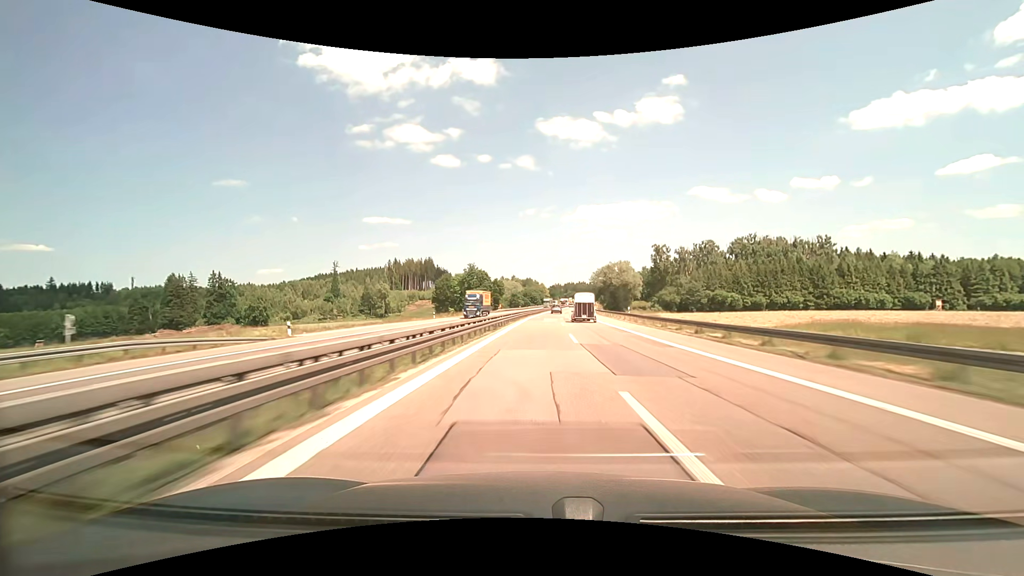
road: motorway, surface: asphalt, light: Day
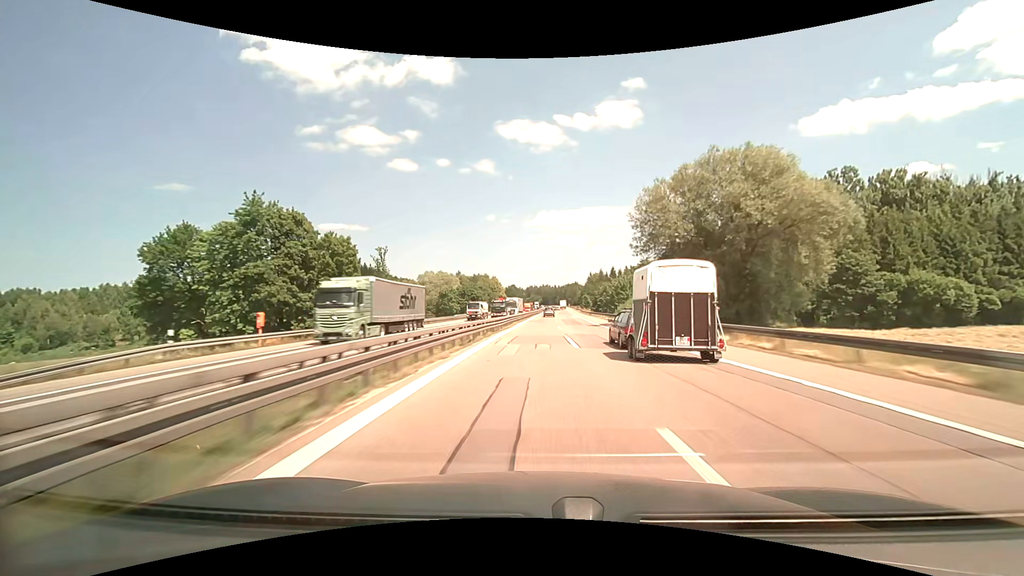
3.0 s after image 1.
(+4.3, +109.4) m; +4°
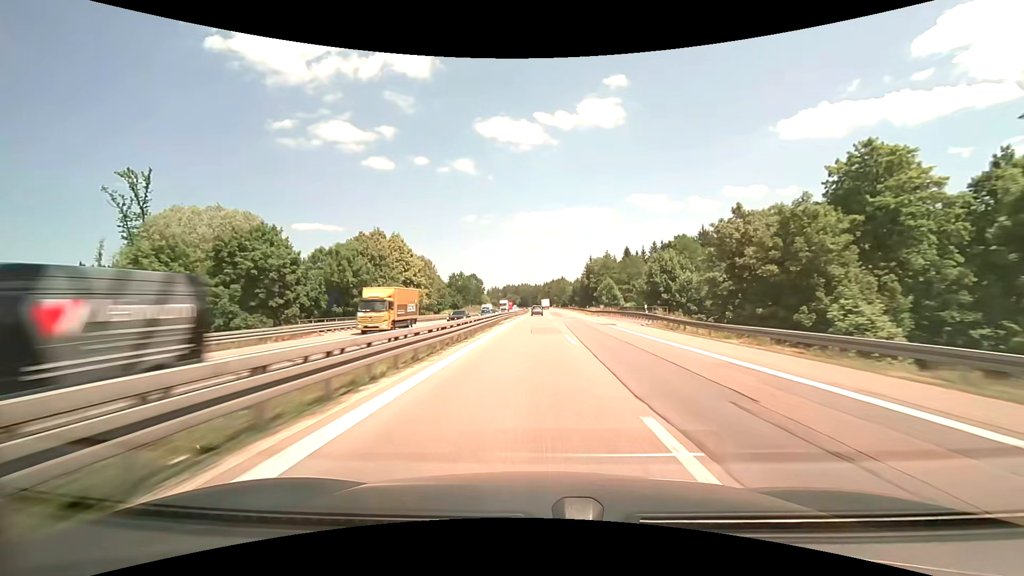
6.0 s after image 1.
(+5.2, +107.1) m; +4°
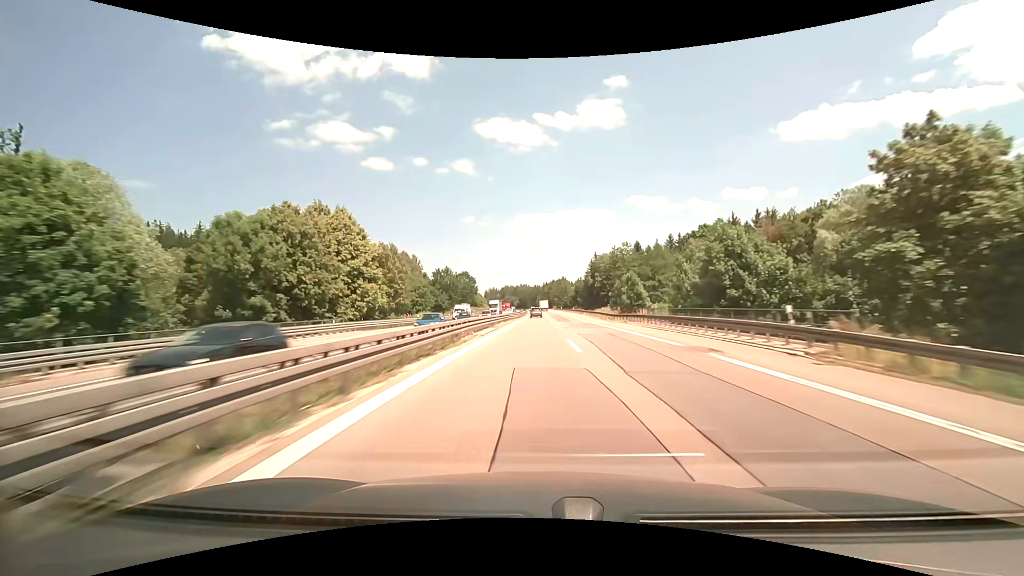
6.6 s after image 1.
(0.0, +21.0) m; 0°
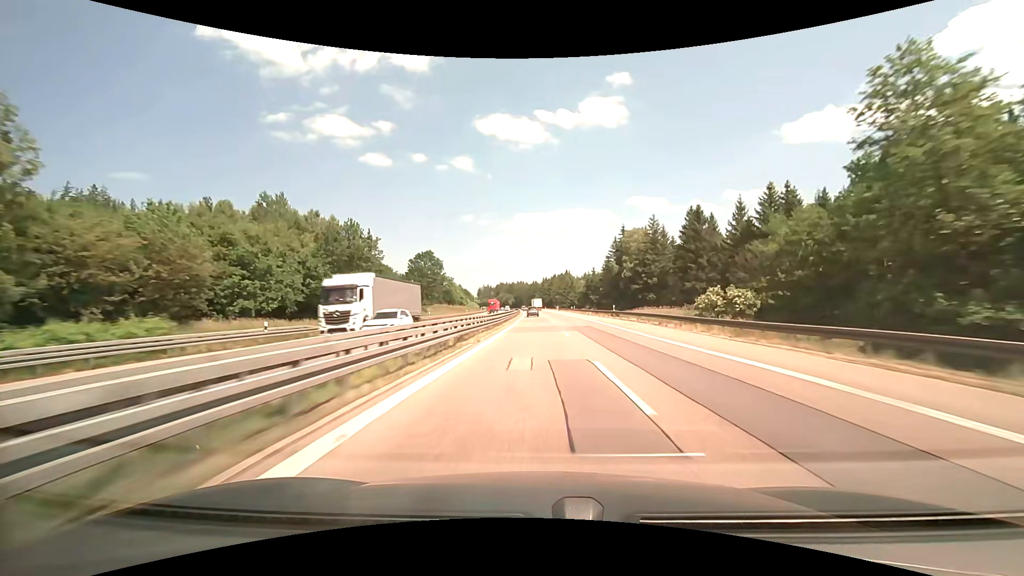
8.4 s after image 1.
(-0.5, +62.1) m; 0°
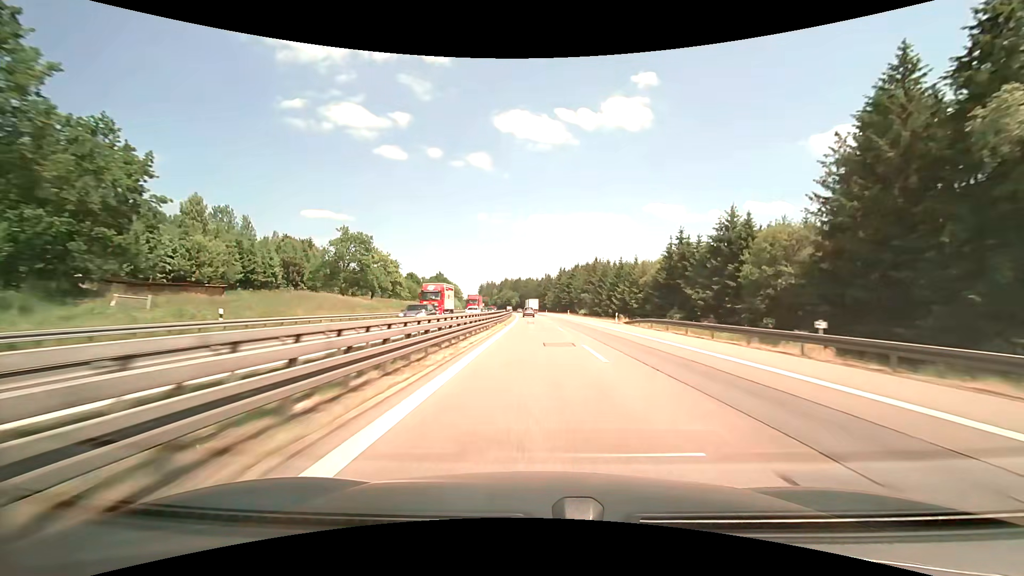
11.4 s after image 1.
(-1.1, +100.8) m; -1°
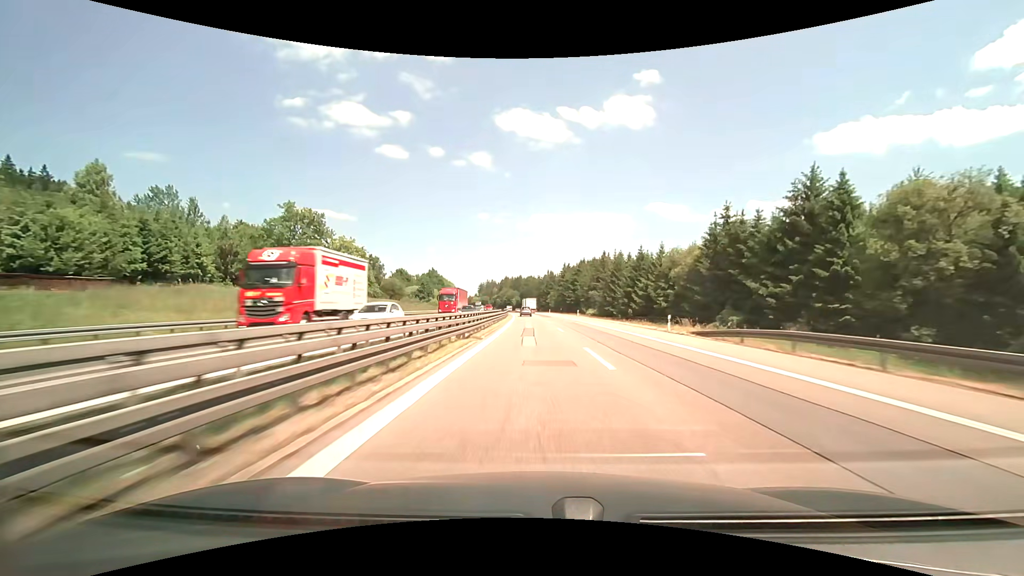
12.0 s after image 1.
(-0.1, +19.7) m; 0°
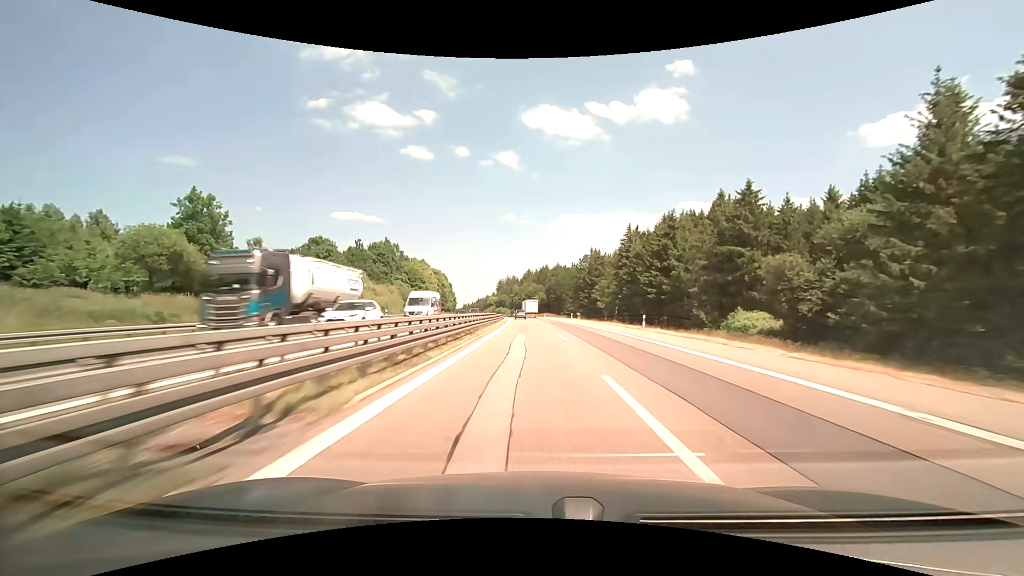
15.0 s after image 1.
(-1.3, +96.3) m; -2°
(0, +10) (0, +20) (0, +30) (-1, +40) (-1, +50) (-2, +60) (-2, +70) (-3, +80) (-3, +90) (-4, +100) m
